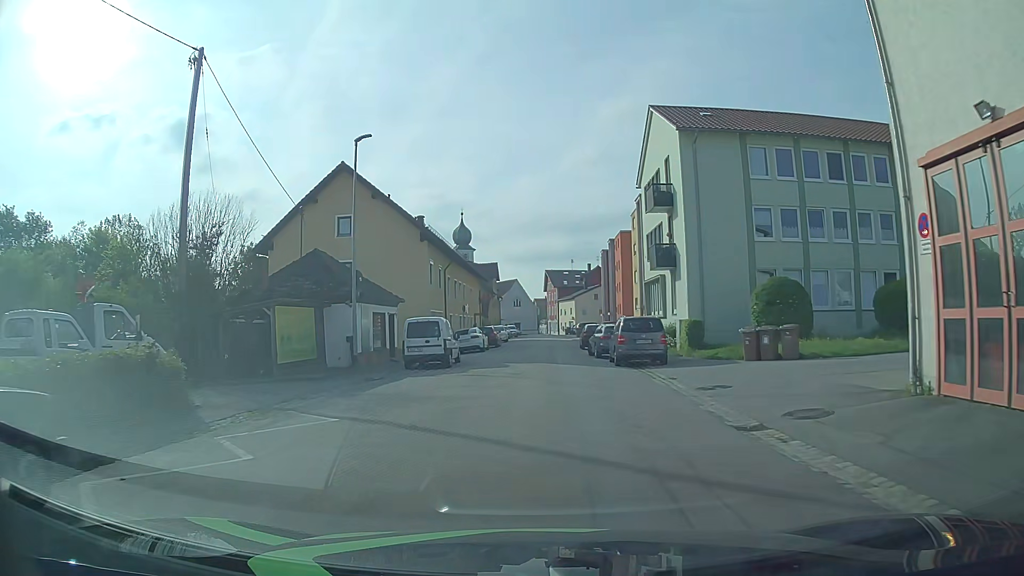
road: residential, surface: asphalt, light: Day
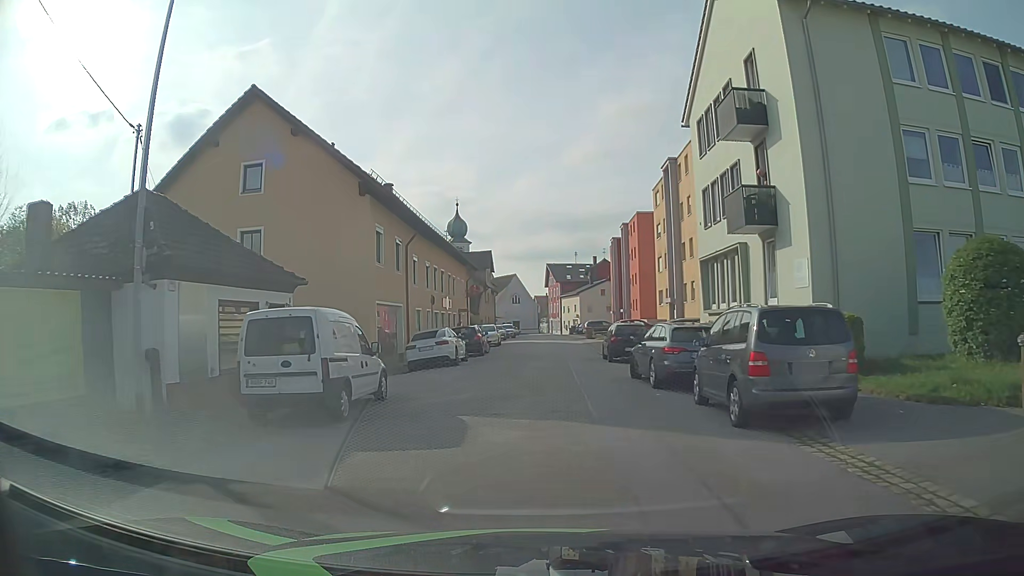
(0.0, +13.4) m; 0°
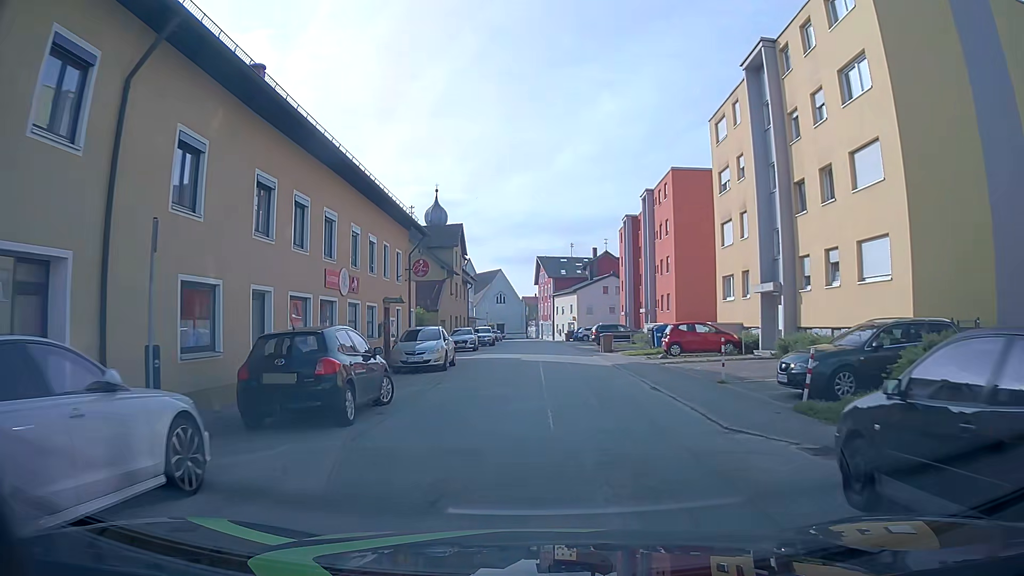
(-0.1, +22.4) m; +1°
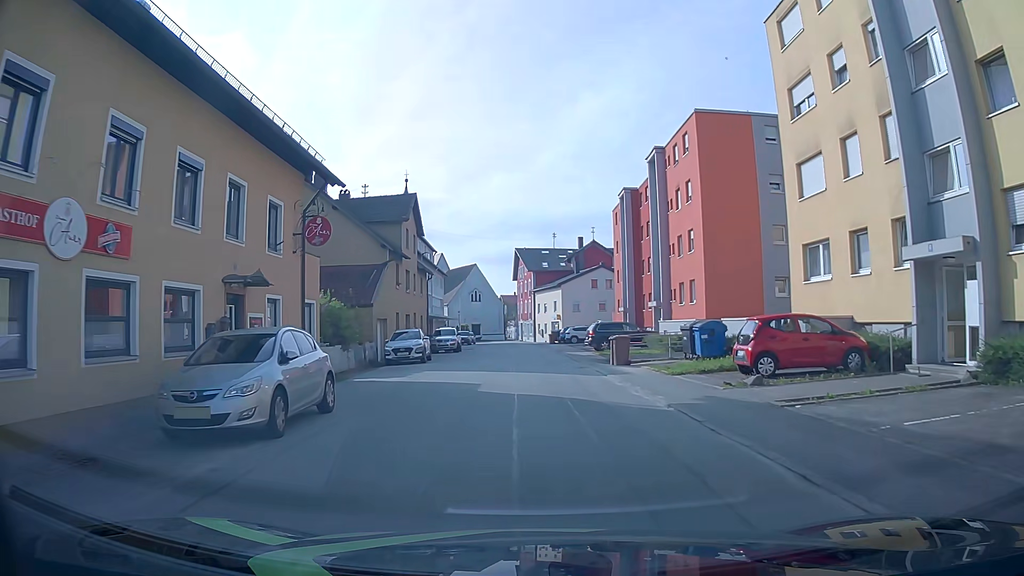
(0.0, +13.4) m; +1°
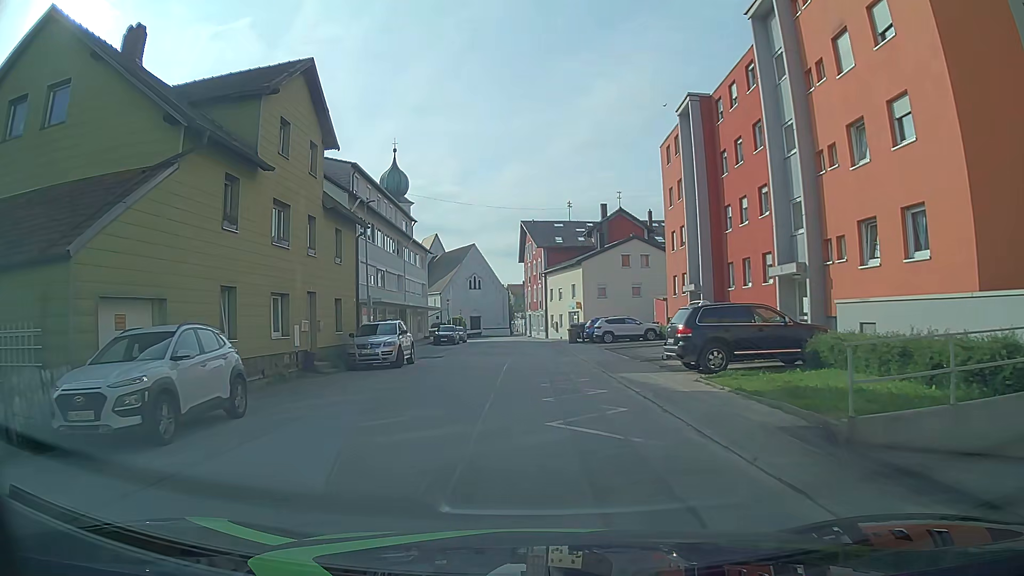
(-0.1, +22.4) m; -1°
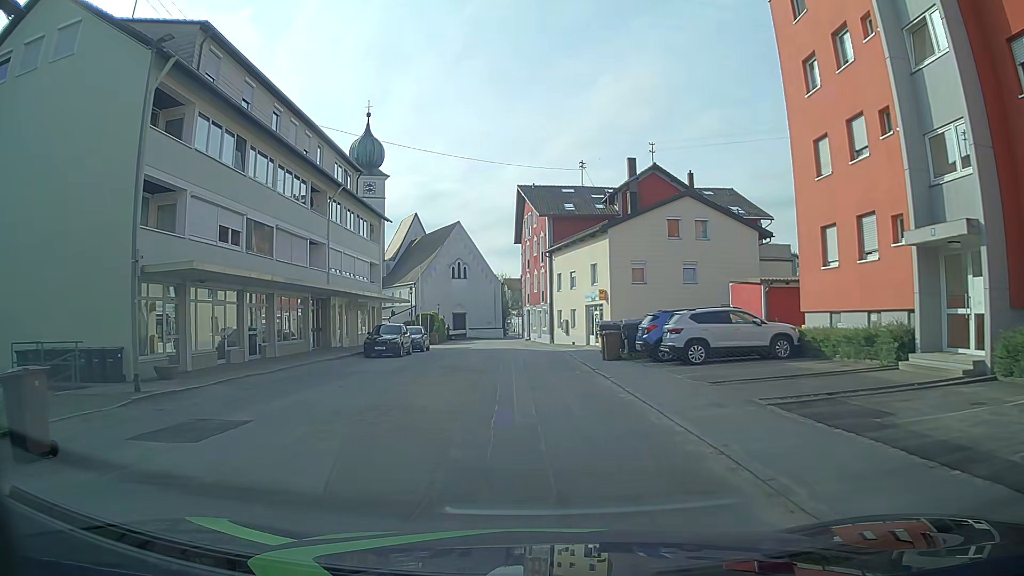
(-0.1, +22.7) m; 0°
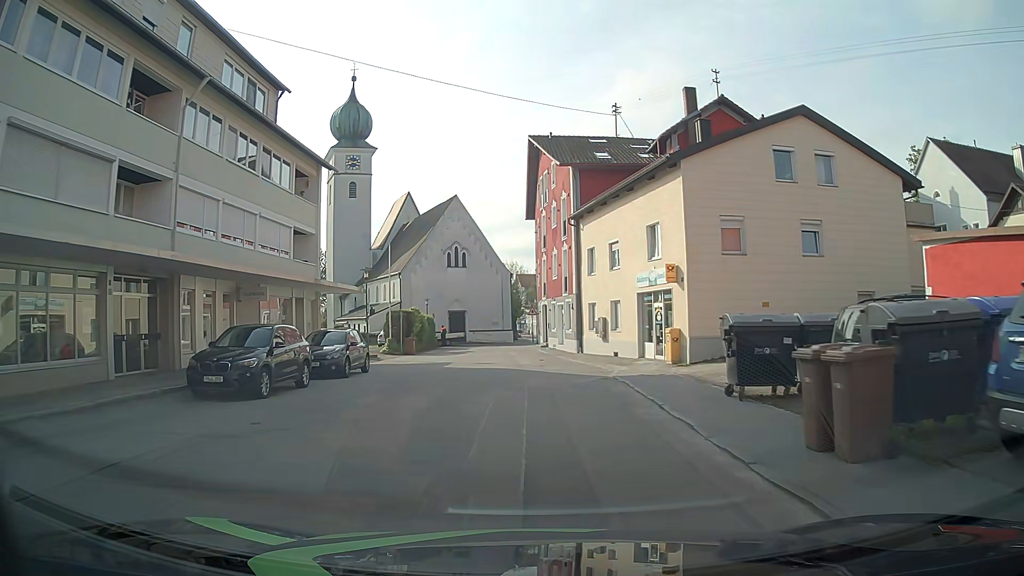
(-0.2, +18.1) m; -2°
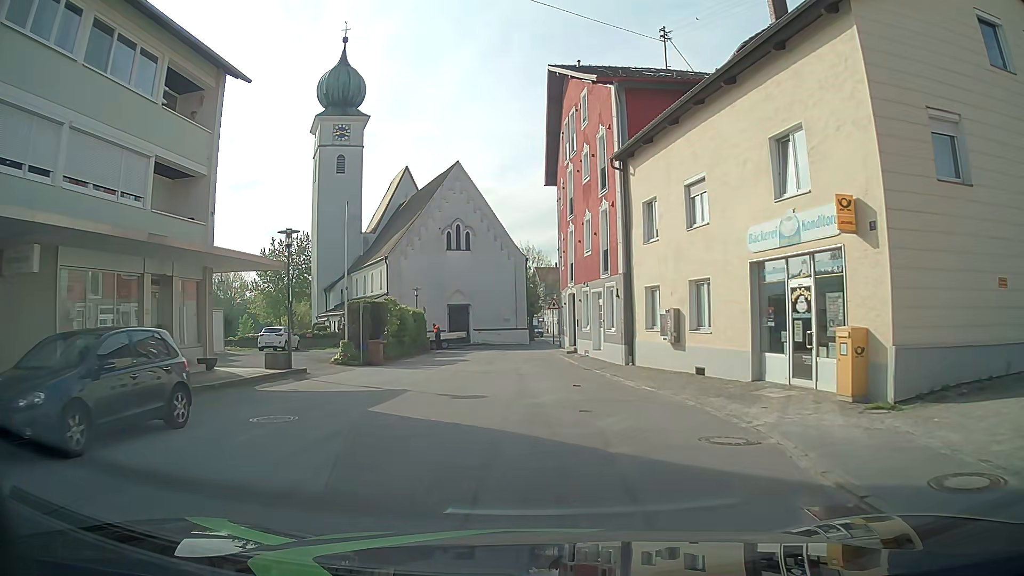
(-0.1, +13.5) m; -1°
(0, +10) (-1, +20) (-1, +30) (-1, +40) (+1, +49) (+6, +58) (+8, +68) (+5, +77) (+3, +87) (+3, +97) m
